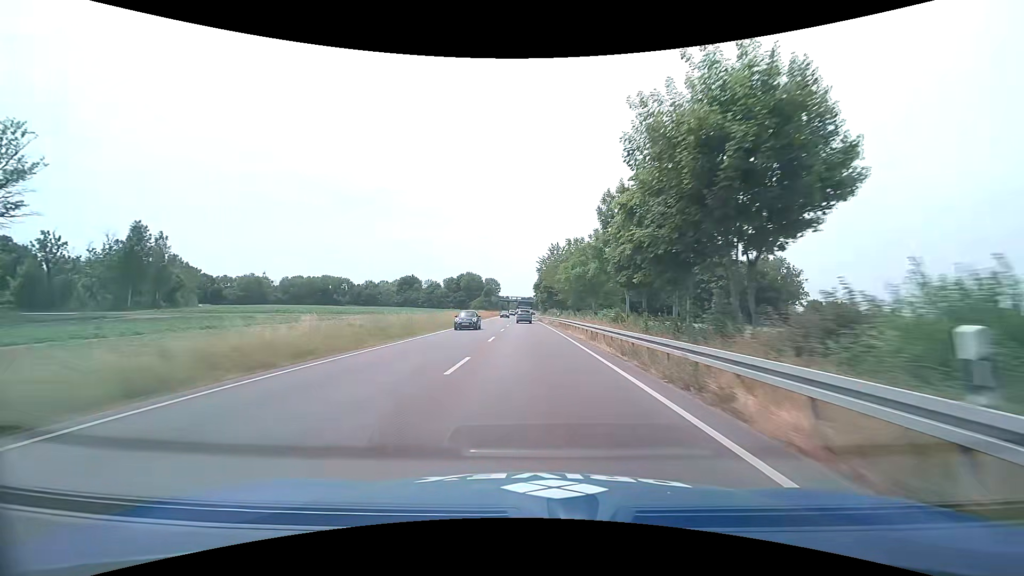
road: primary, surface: asphalt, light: Day
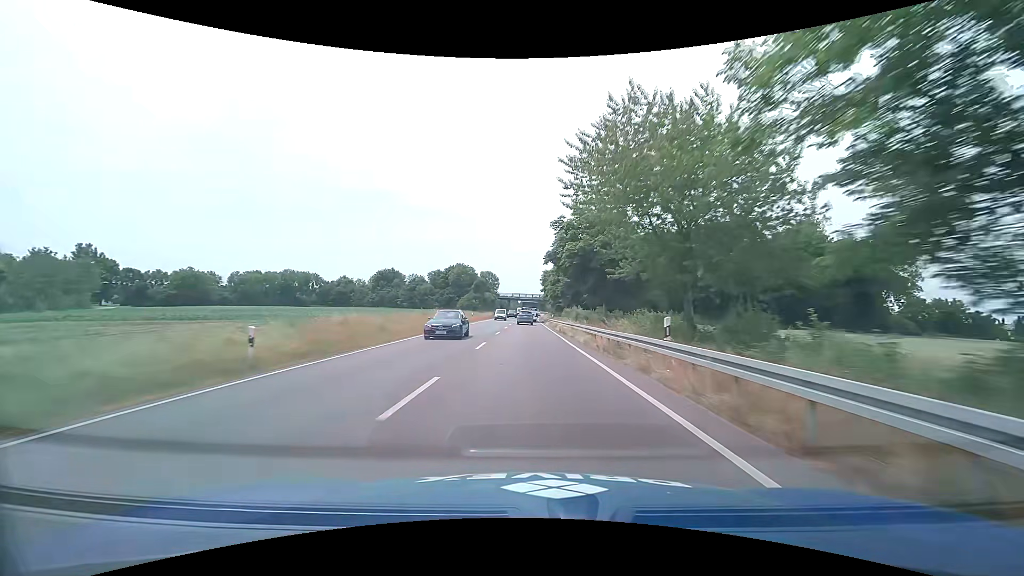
(-0.3, +40.3) m; -1°
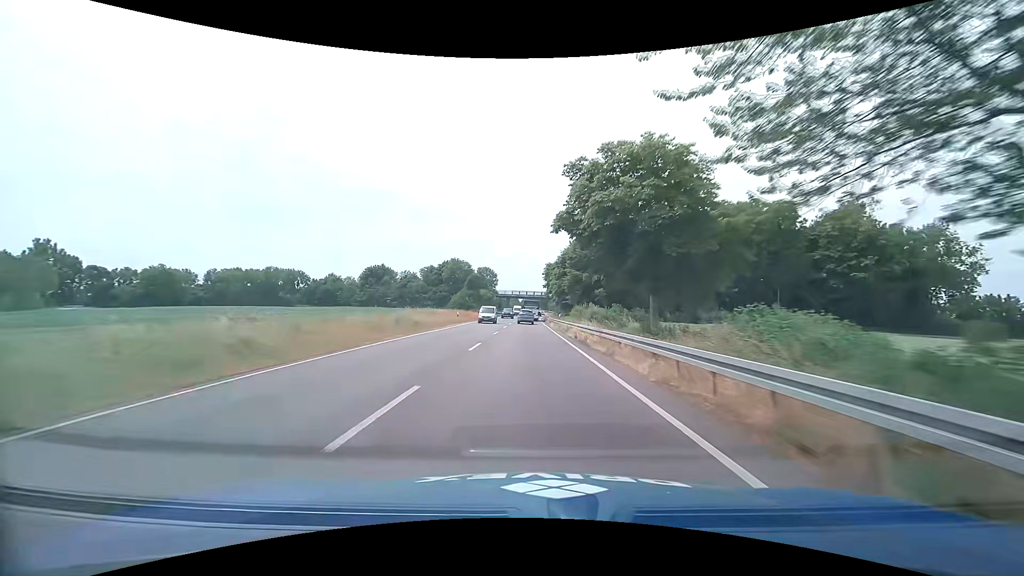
(0.0, +13.3) m; 0°
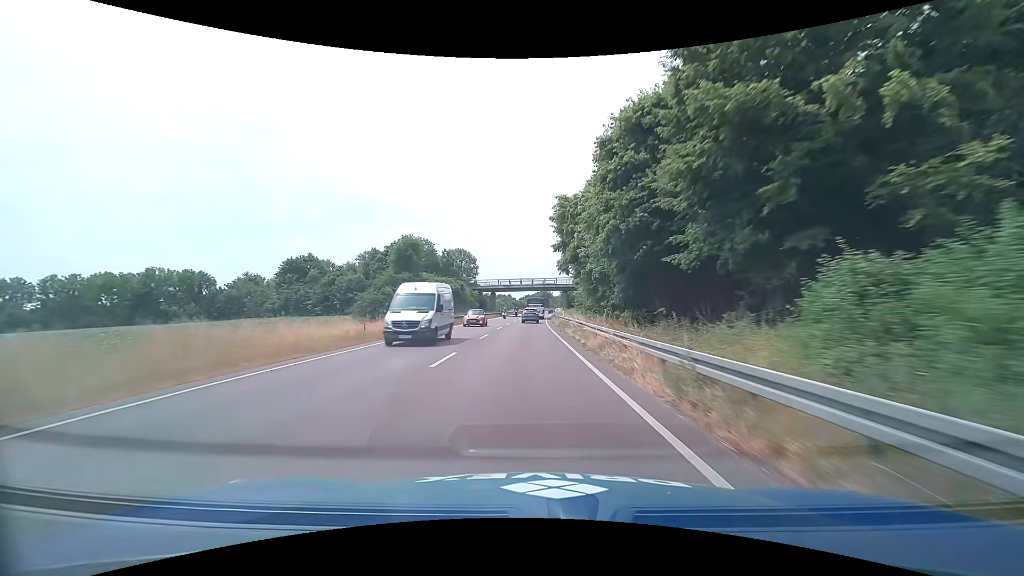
(-0.1, +52.6) m; 0°
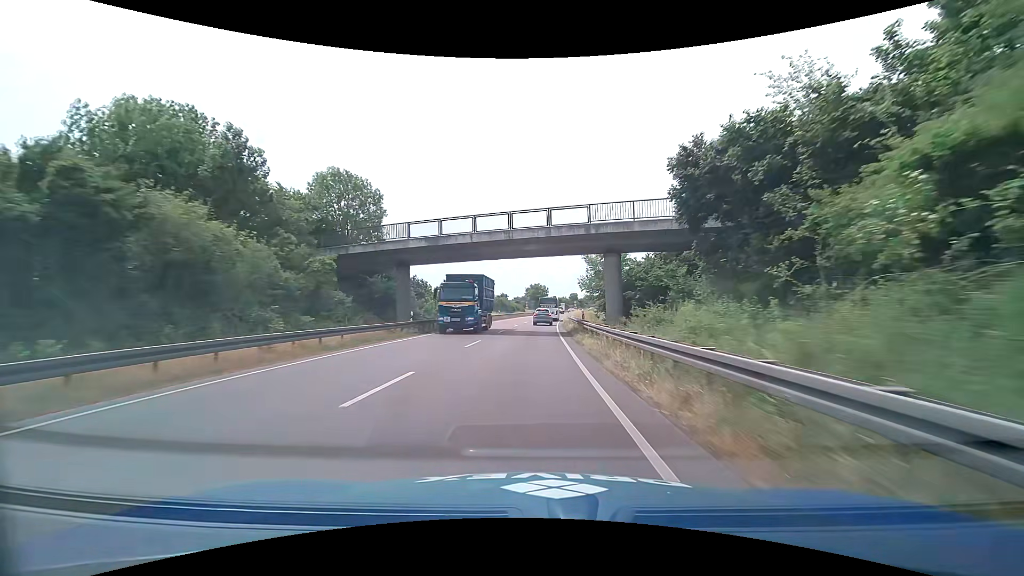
(+0.5, +64.5) m; +1°
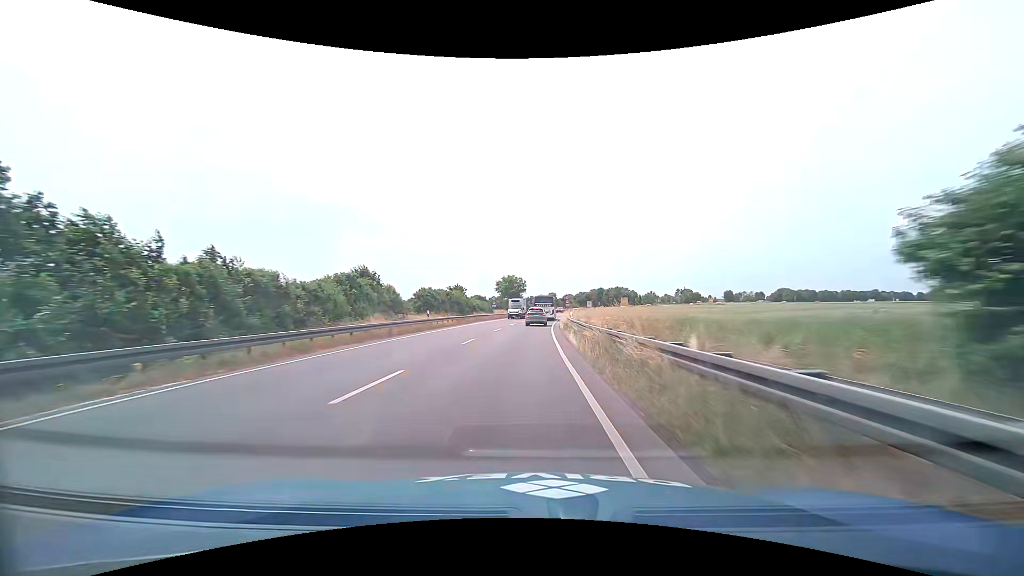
(+0.8, +37.6) m; +3°
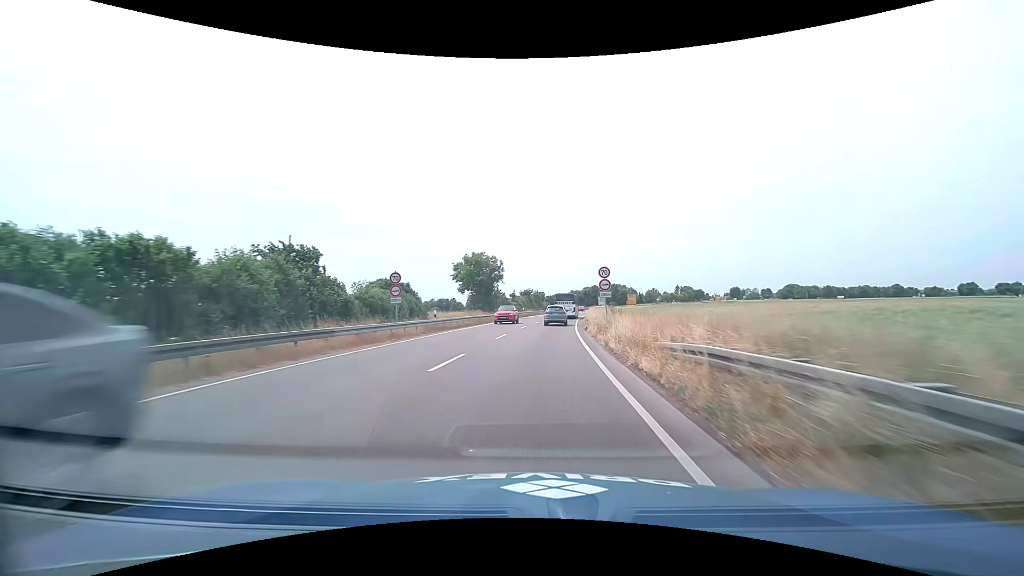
(+0.3, +46.5) m; +1°
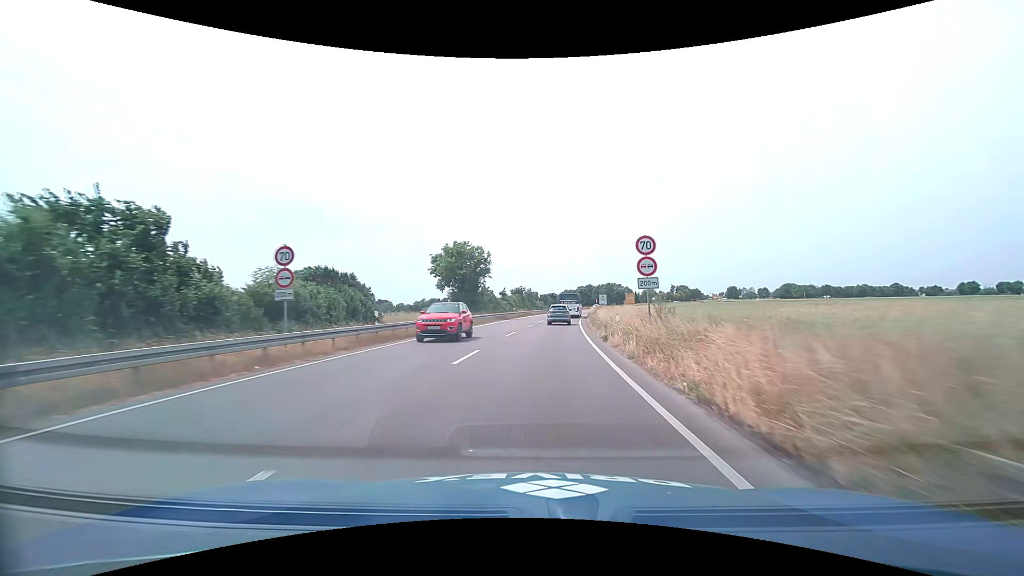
(+0.1, +10.6) m; +1°
(0, +10) (0, +20) (+1, +30) (+2, +40) (+3, +50) (+4, +60) (+5, +70) (+6, +80) (+8, +90) (+10, +99) m
